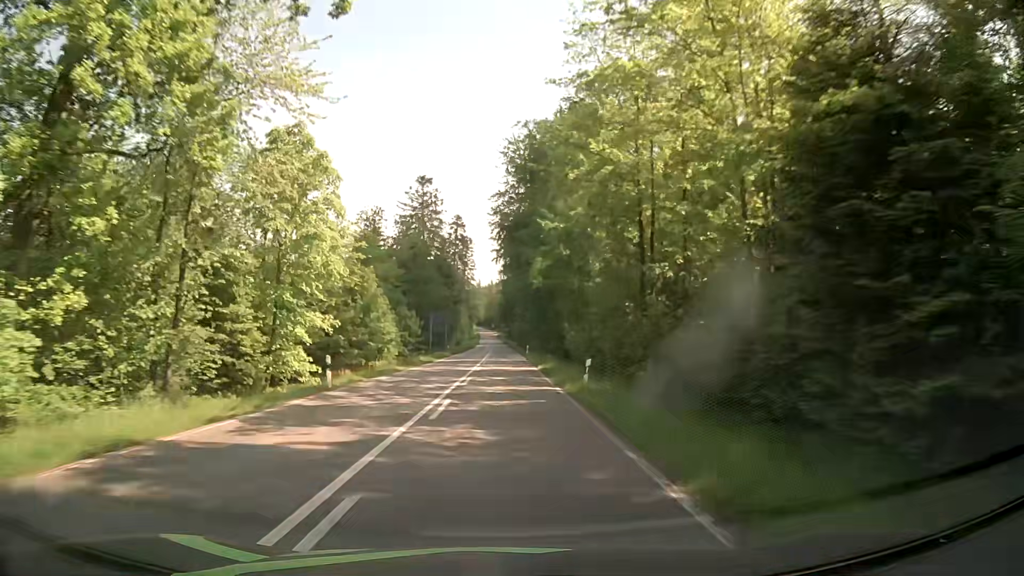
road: secondary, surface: asphalt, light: Day
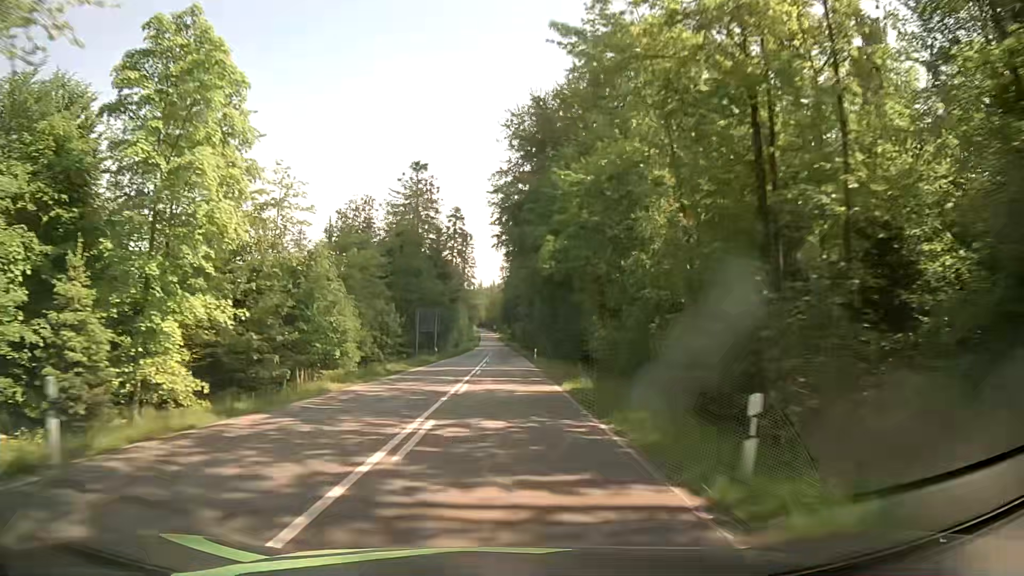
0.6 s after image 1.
(0.0, +13.7) m; 0°
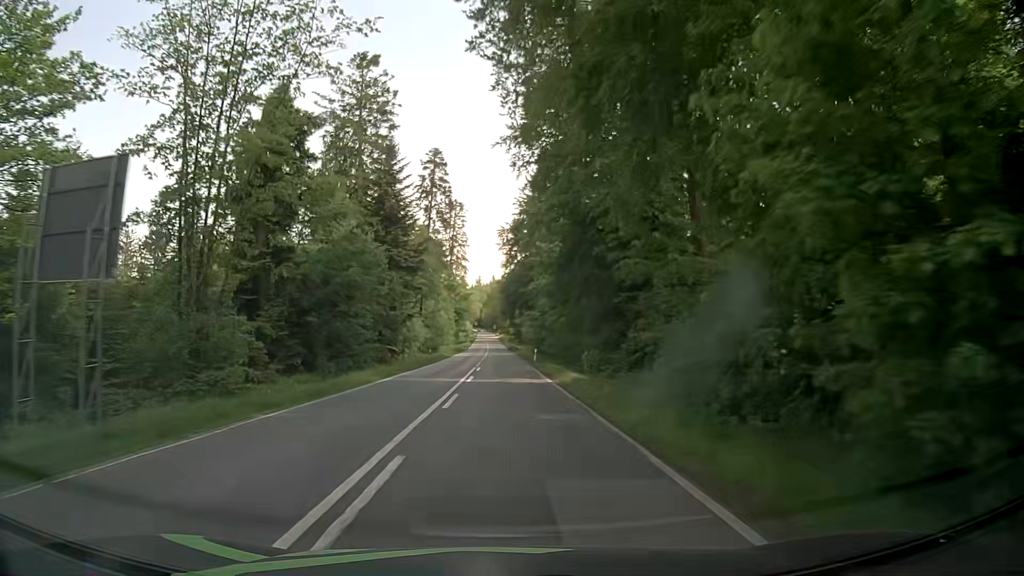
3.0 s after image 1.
(-0.4, +54.7) m; 0°
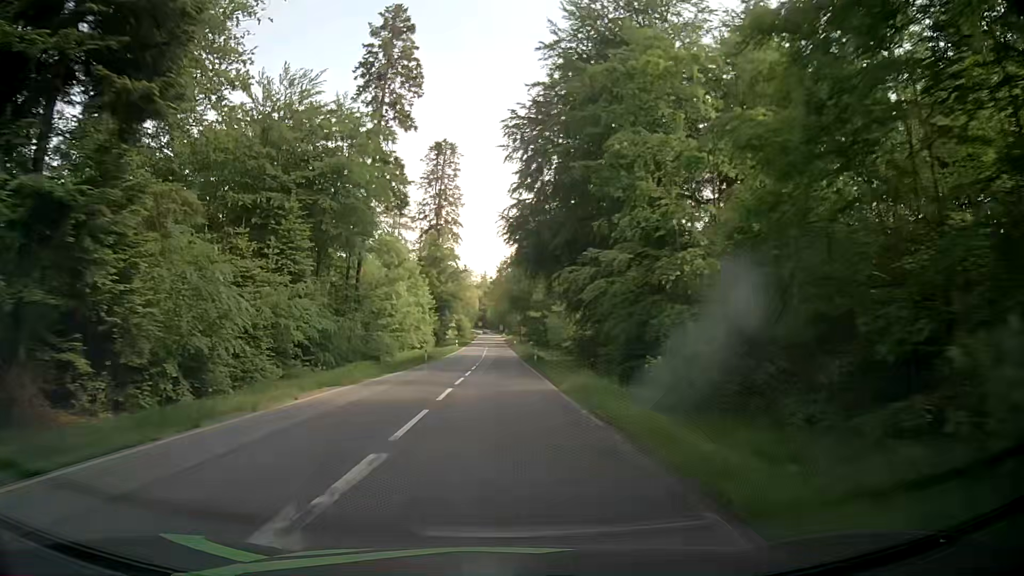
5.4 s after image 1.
(-0.4, +54.6) m; -1°
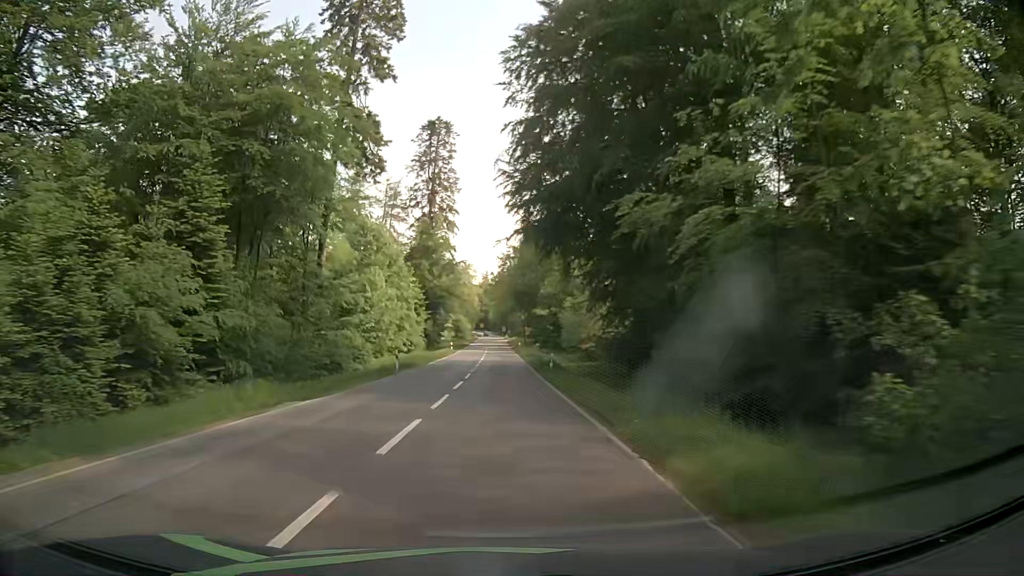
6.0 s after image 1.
(-0.1, +13.6) m; 0°
